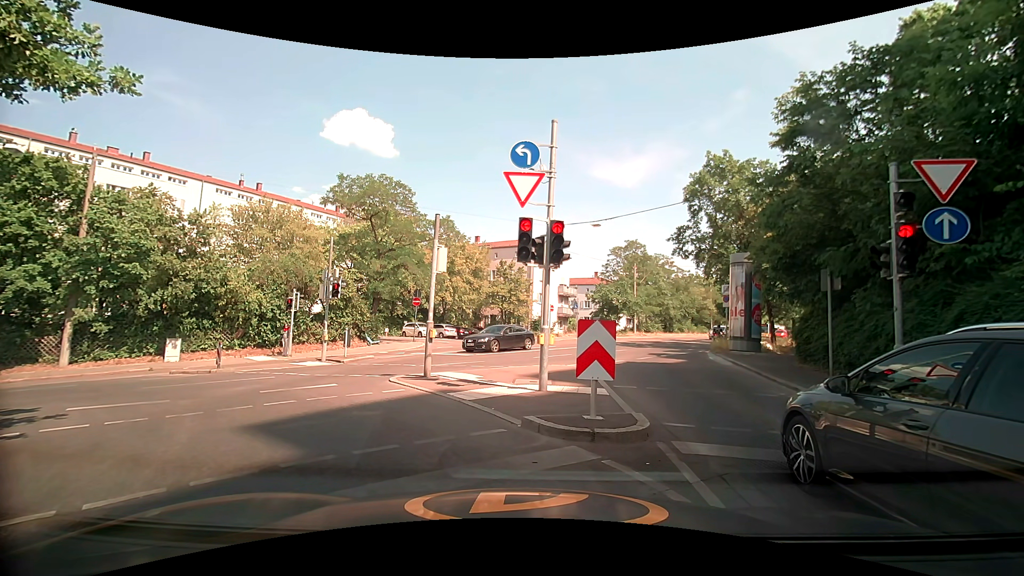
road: secondary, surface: asphalt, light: Day
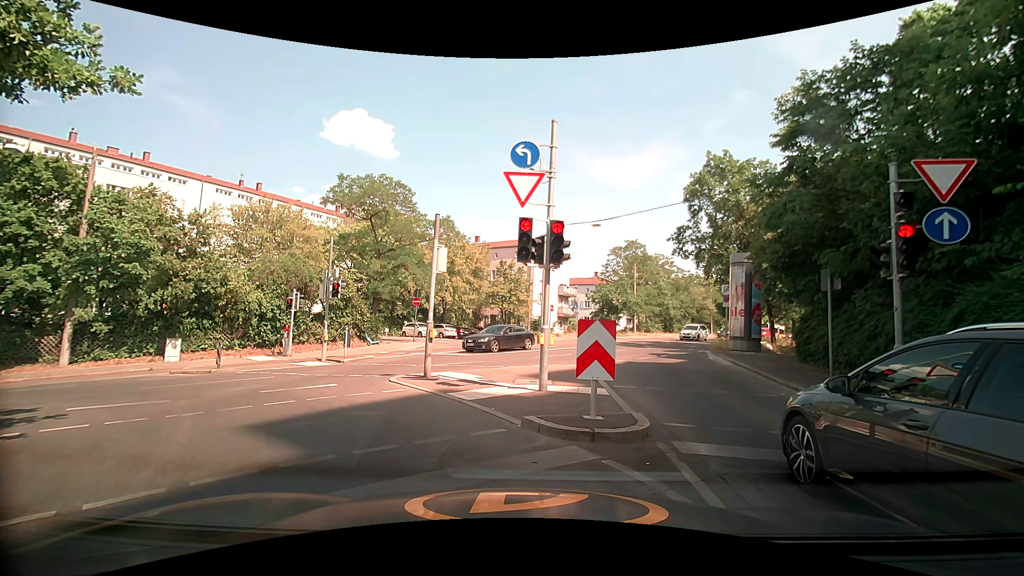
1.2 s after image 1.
(0.0, 0.0) m; 0°
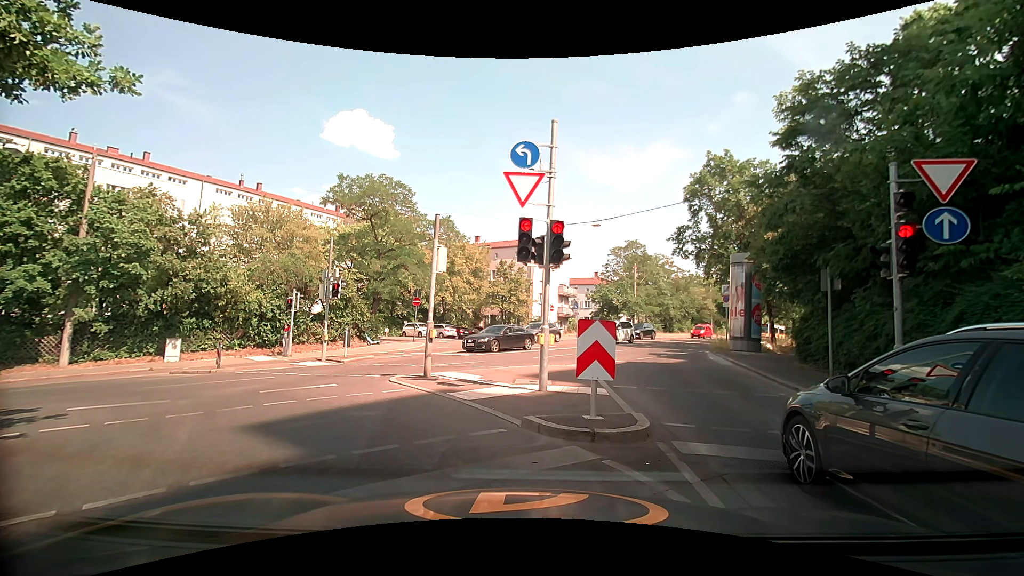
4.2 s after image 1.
(0.0, 0.0) m; 0°
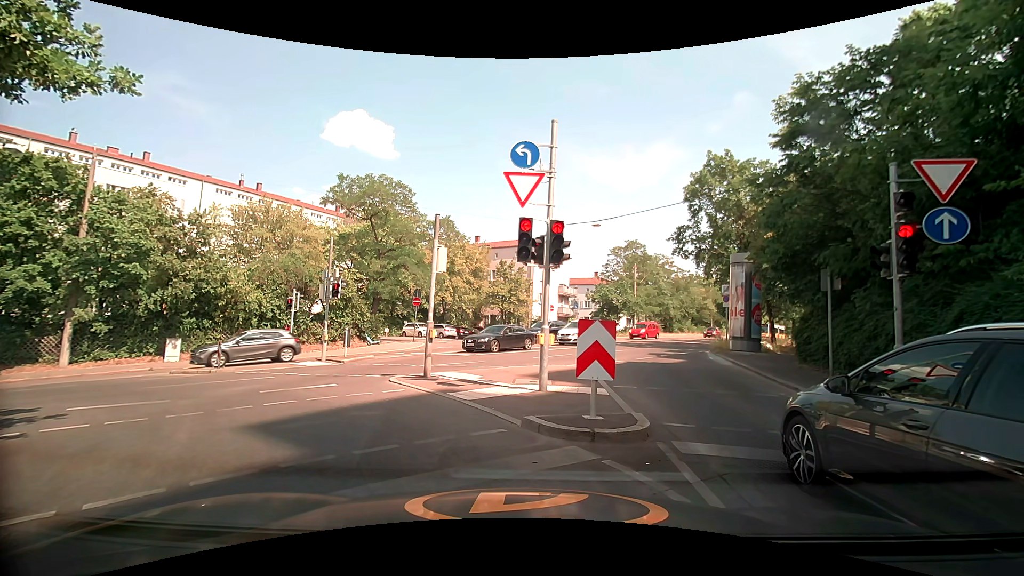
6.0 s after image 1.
(0.0, 0.0) m; 0°
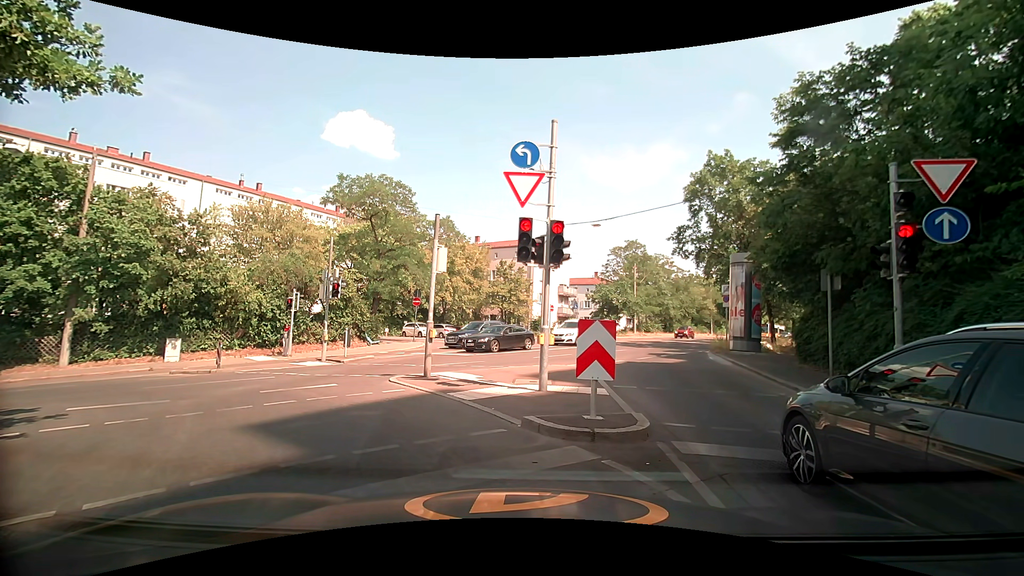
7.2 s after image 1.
(0.0, 0.0) m; 0°
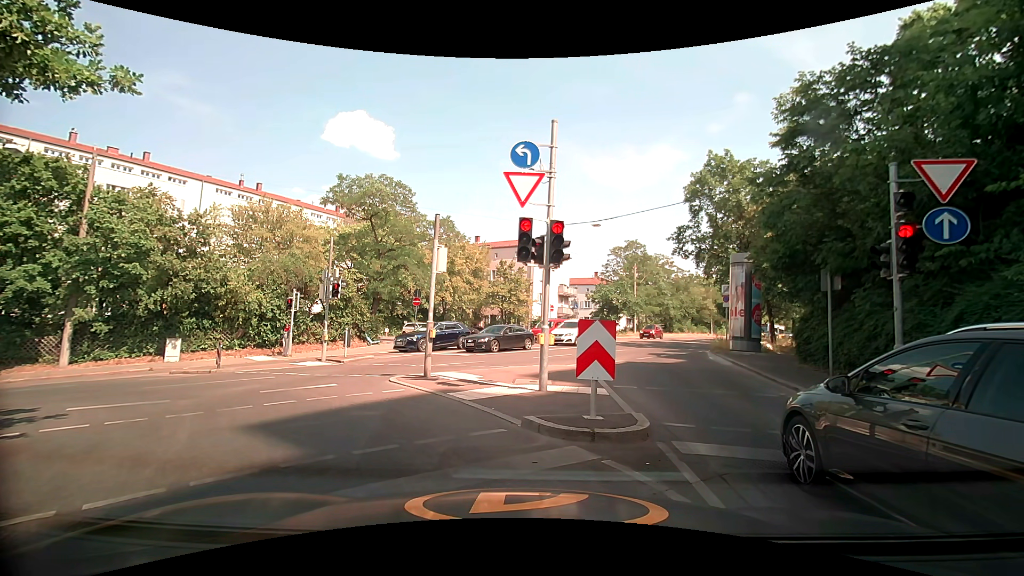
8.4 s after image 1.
(0.0, 0.0) m; 0°
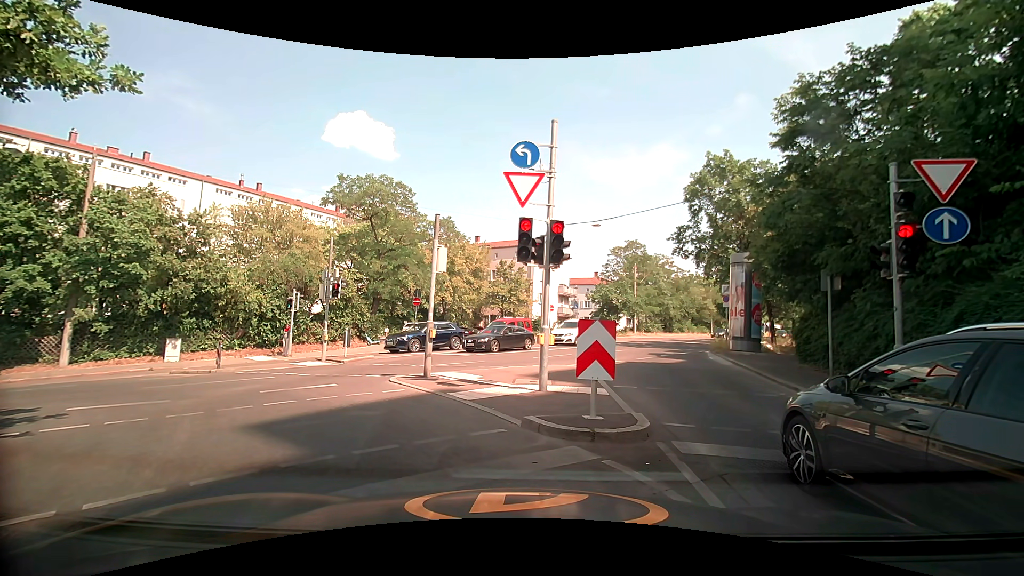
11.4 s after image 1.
(0.0, 0.0) m; 0°
